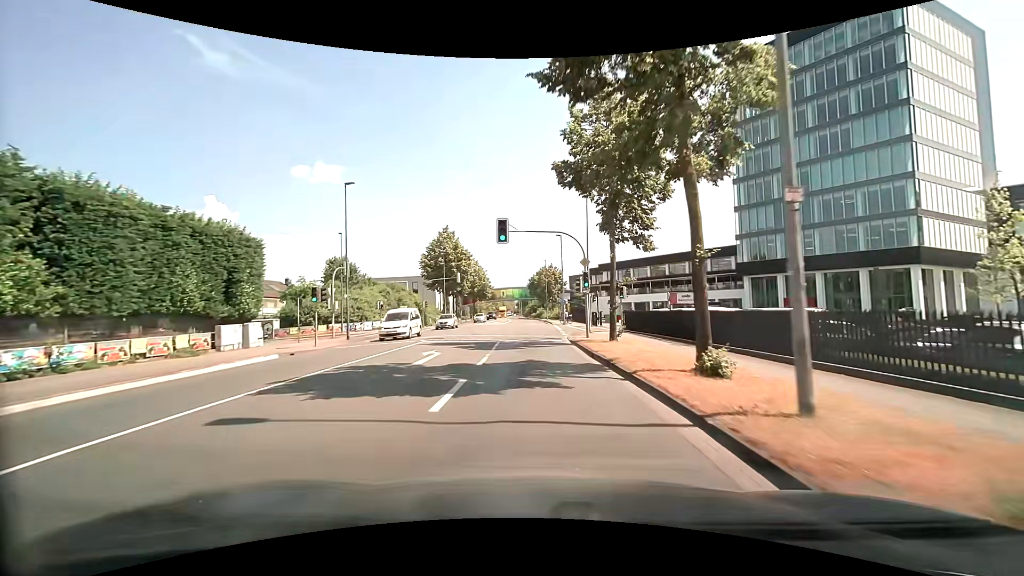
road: secondary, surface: asphalt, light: Day
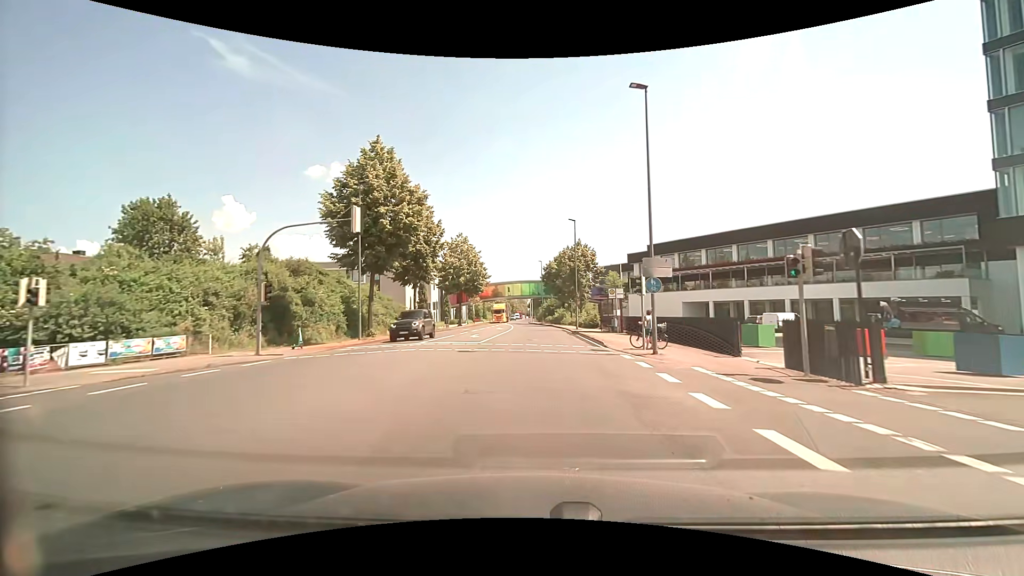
(-0.6, +38.3) m; -2°
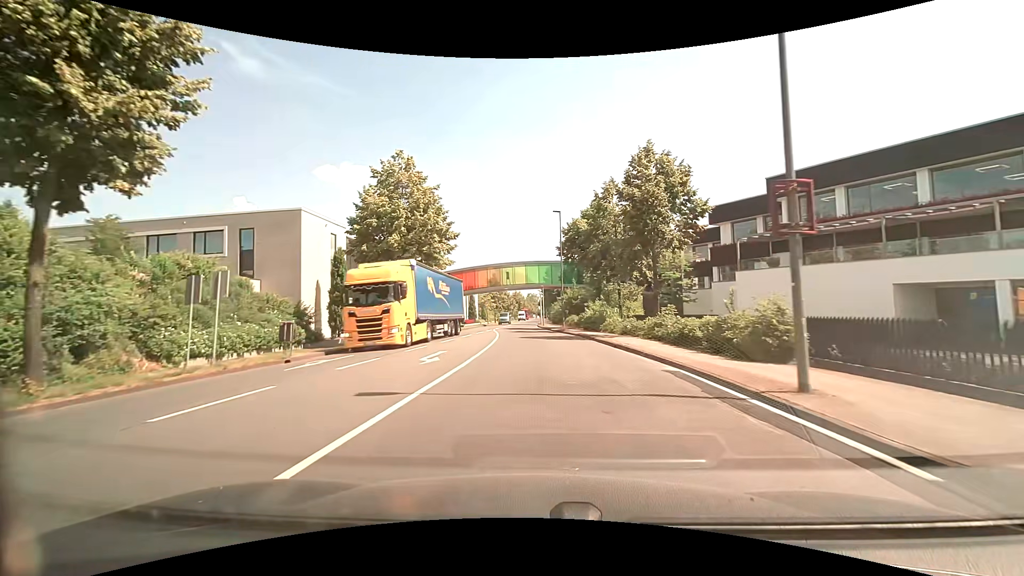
(-0.1, +38.2) m; -1°
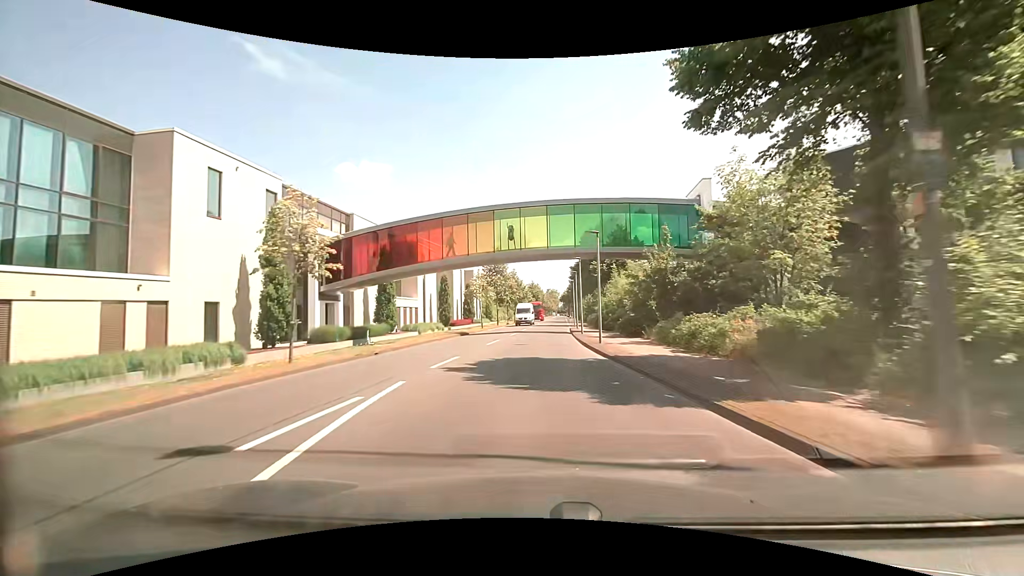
(-0.9, +38.1) m; -2°
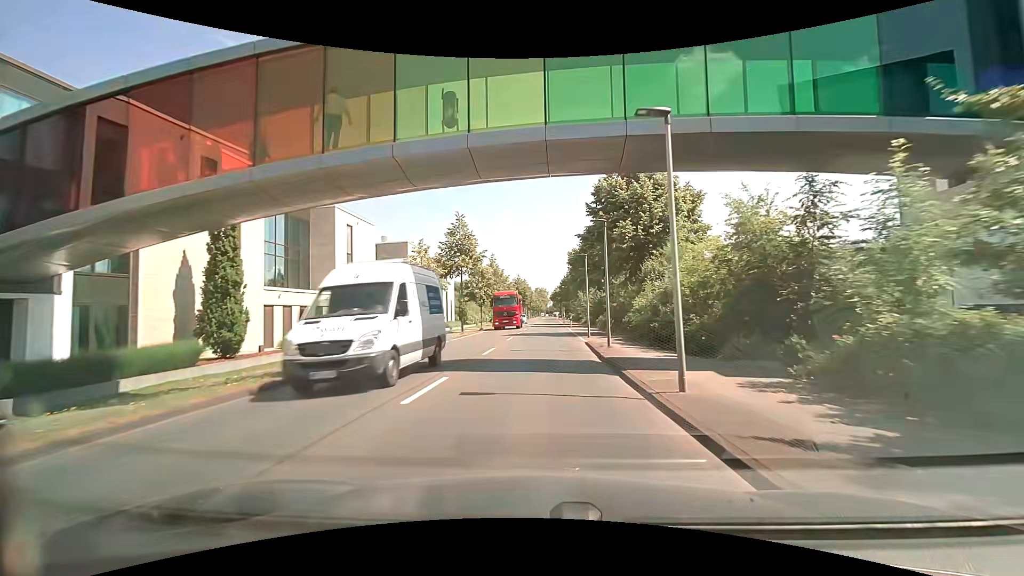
(+0.2, +22.8) m; +1°
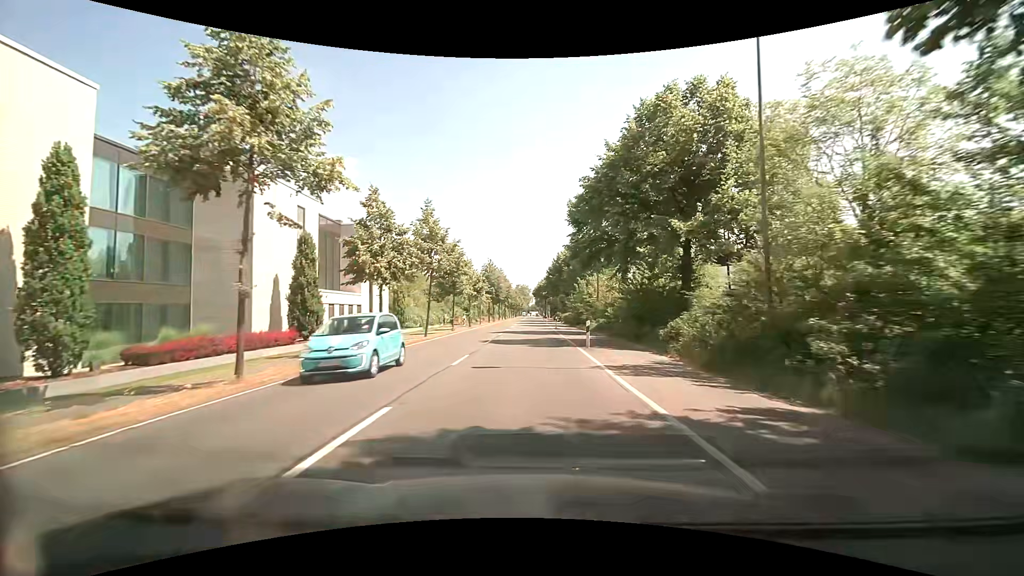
(+0.5, +30.4) m; +2°
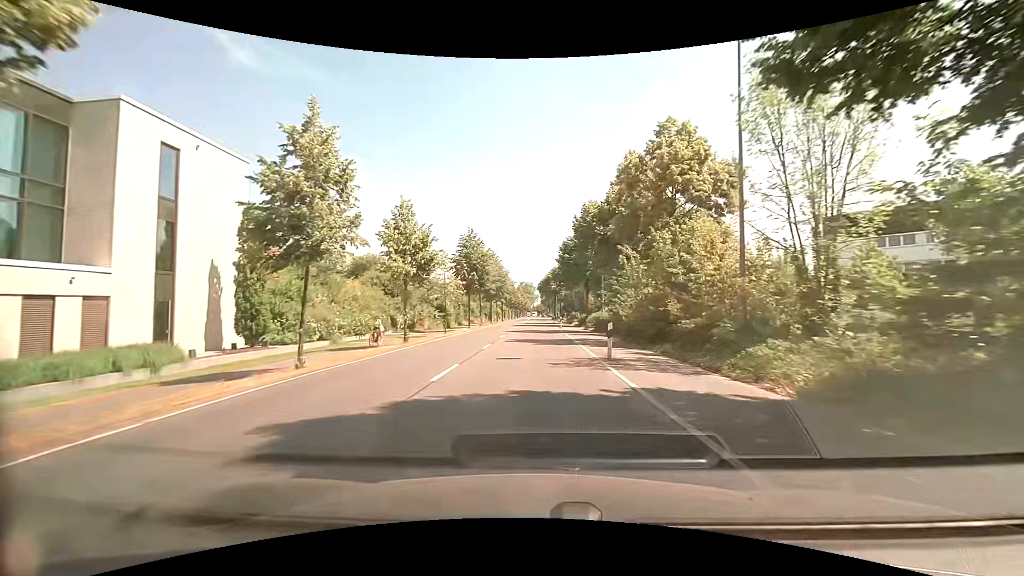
(-0.1, +30.5) m; -1°
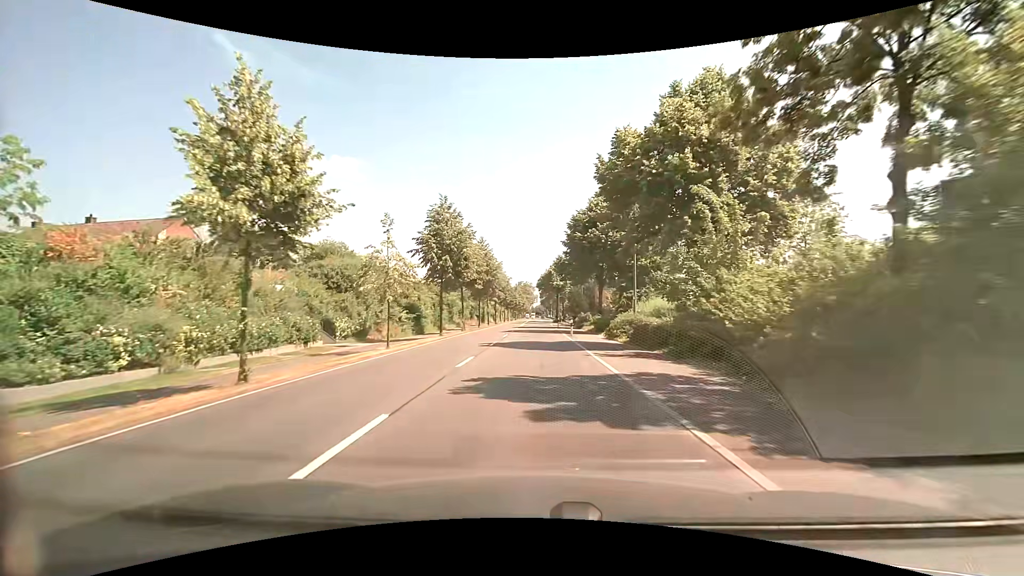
(+0.1, +15.2) m; 0°
(0, +10) (0, +20) (0, +30) (0, +40) (0, +50) (0, +60) (+1, +70) (+1, +80) (+2, +90) (+2, +100) m
